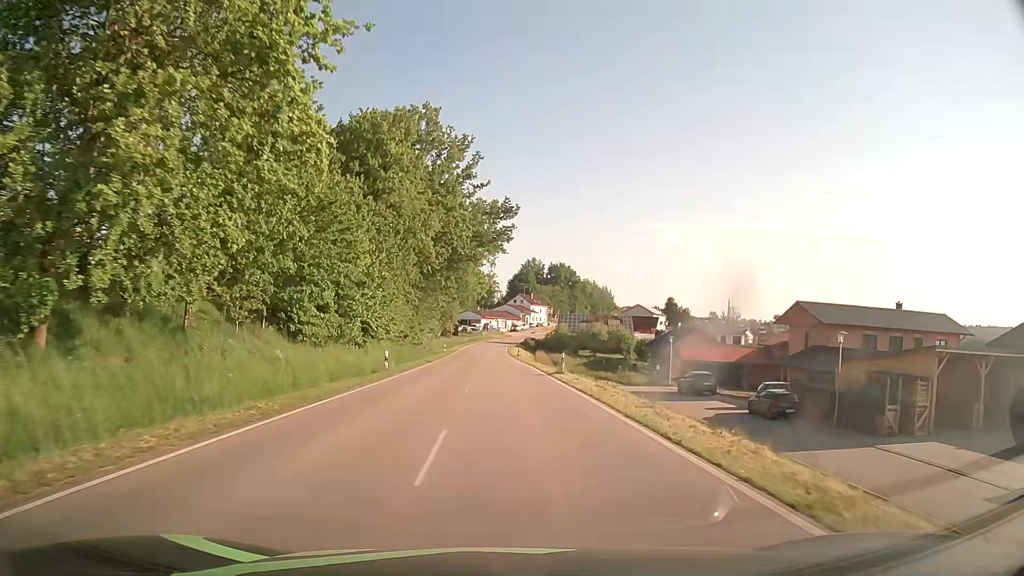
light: Day
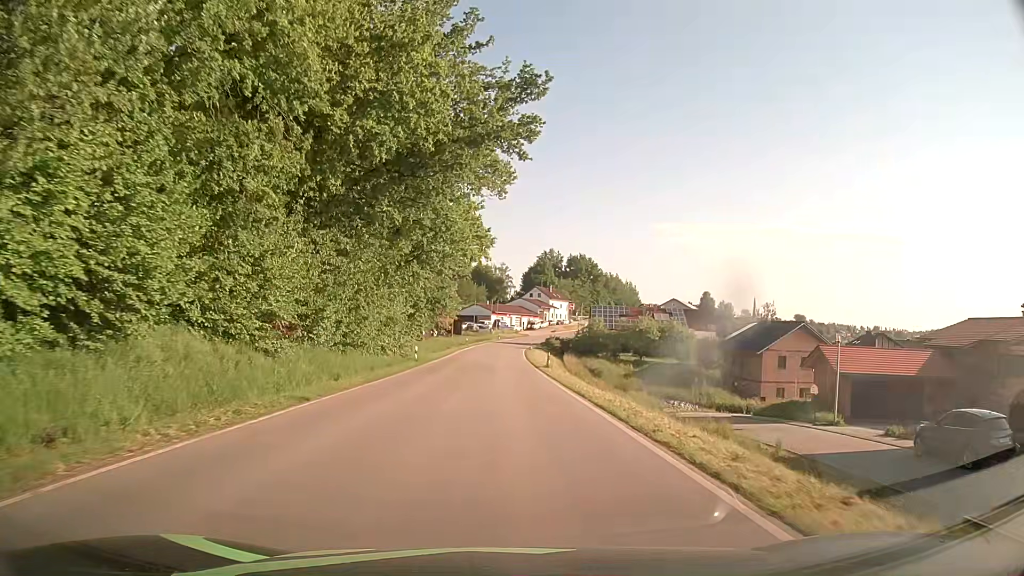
(-0.1, +30.4) m; -1°
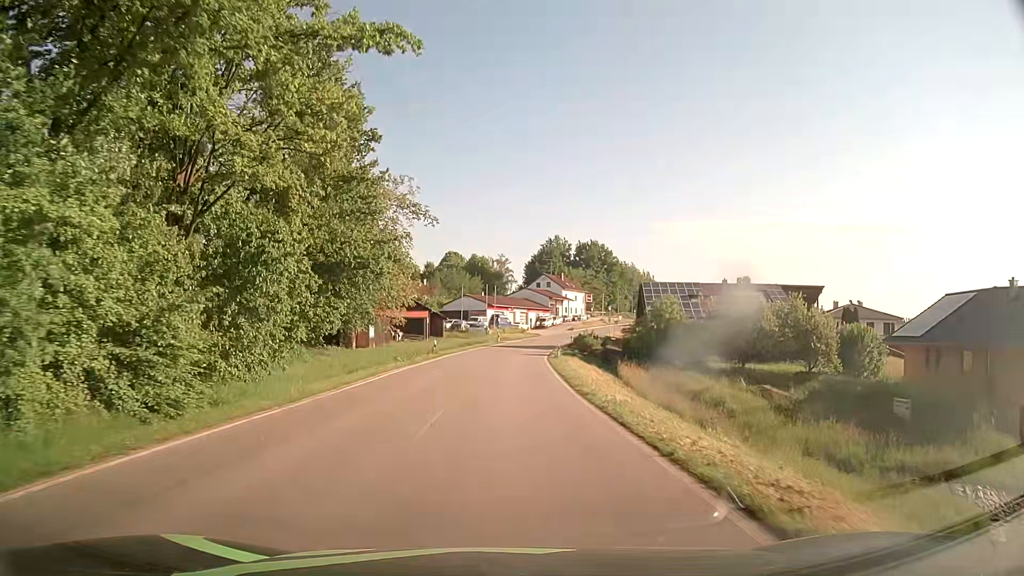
(0.0, +38.2) m; -1°
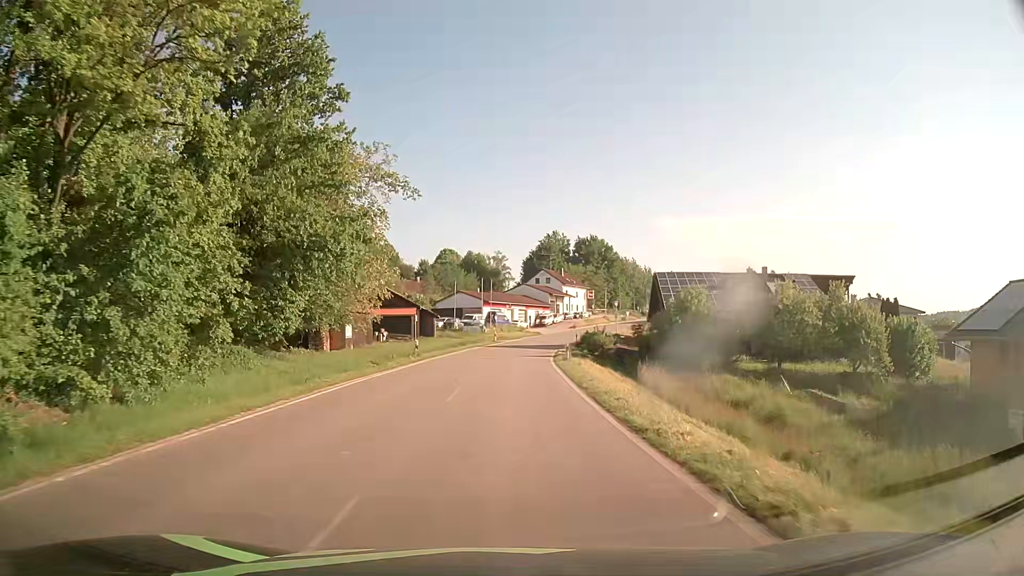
(+0.1, +7.6) m; +1°
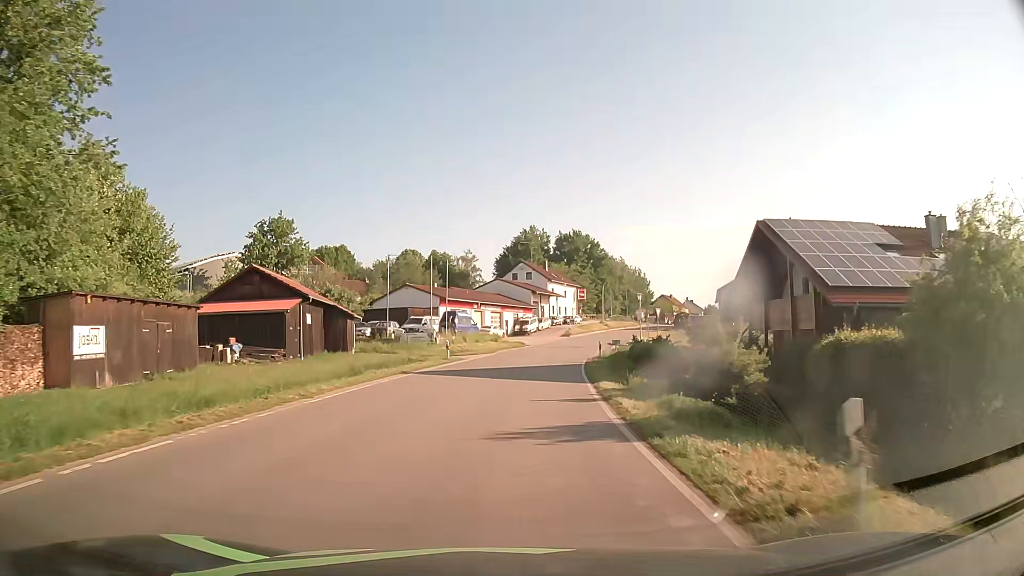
(+0.4, +30.2) m; +2°
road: tertiary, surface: asphalt
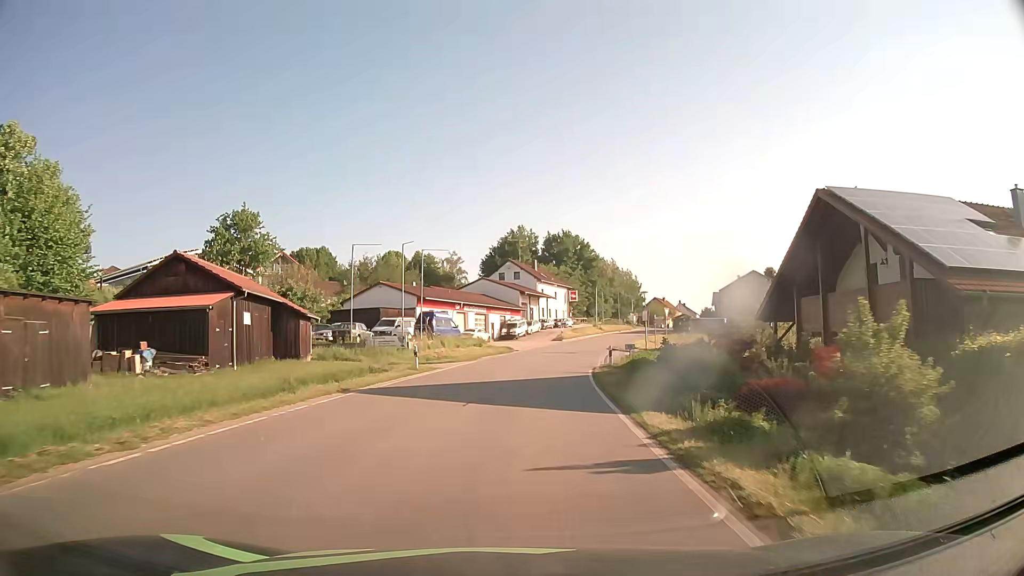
(+0.1, +7.6) m; +1°
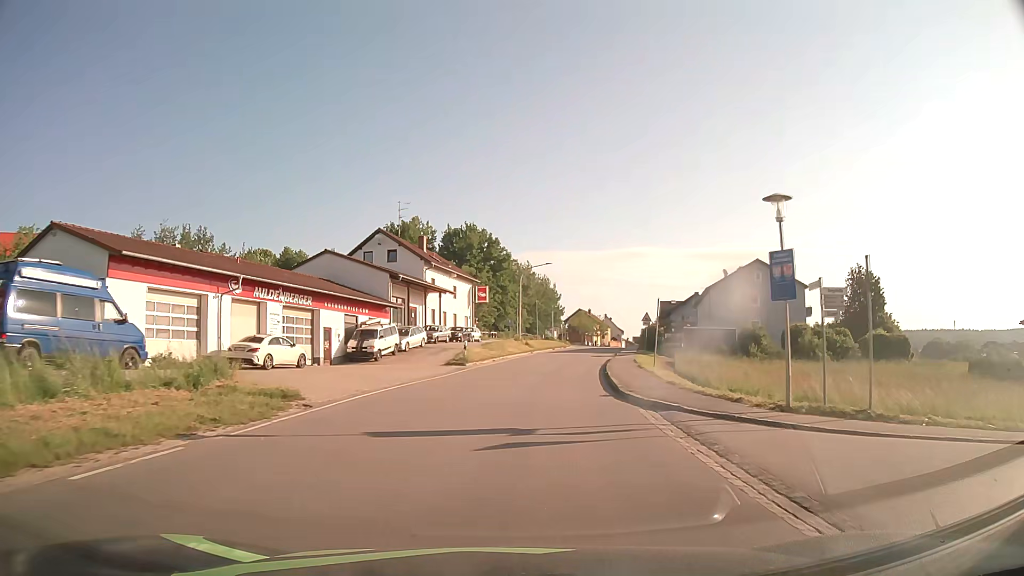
(+2.6, +37.5) m; +8°
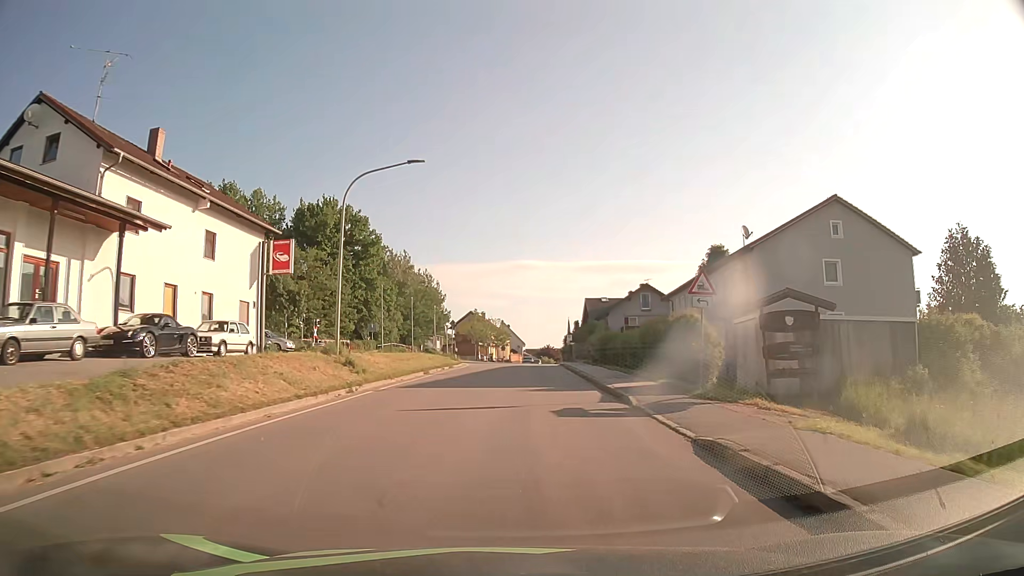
(+2.8, +37.1) m; +9°
(0, +10) (+1, +20) (+1, +30) (+2, +40) (+2, +50) (+3, +60) (+3, +70) (+4, +80) (+5, +90) (+6, +100) m
